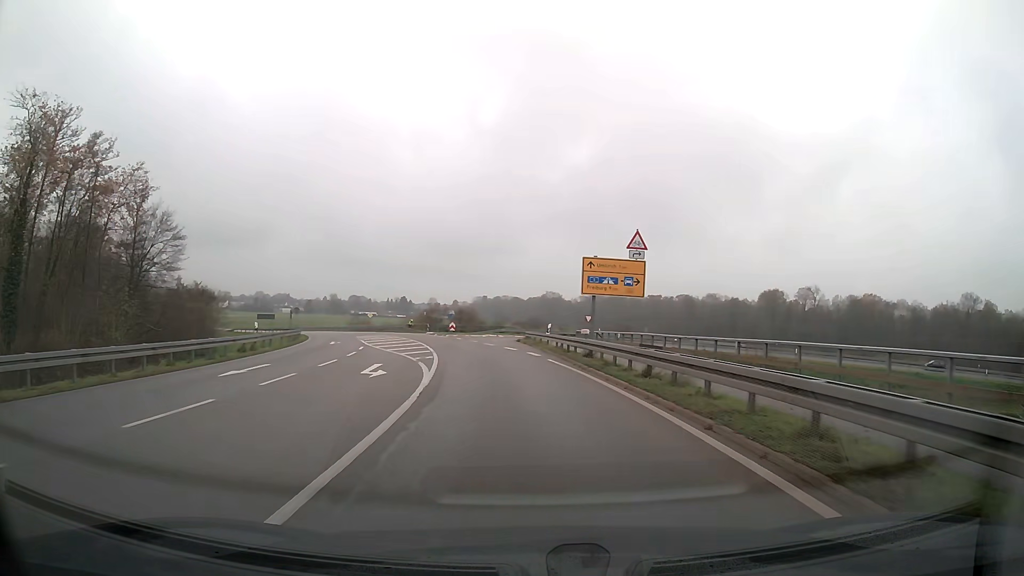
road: secondary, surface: asphalt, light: Day
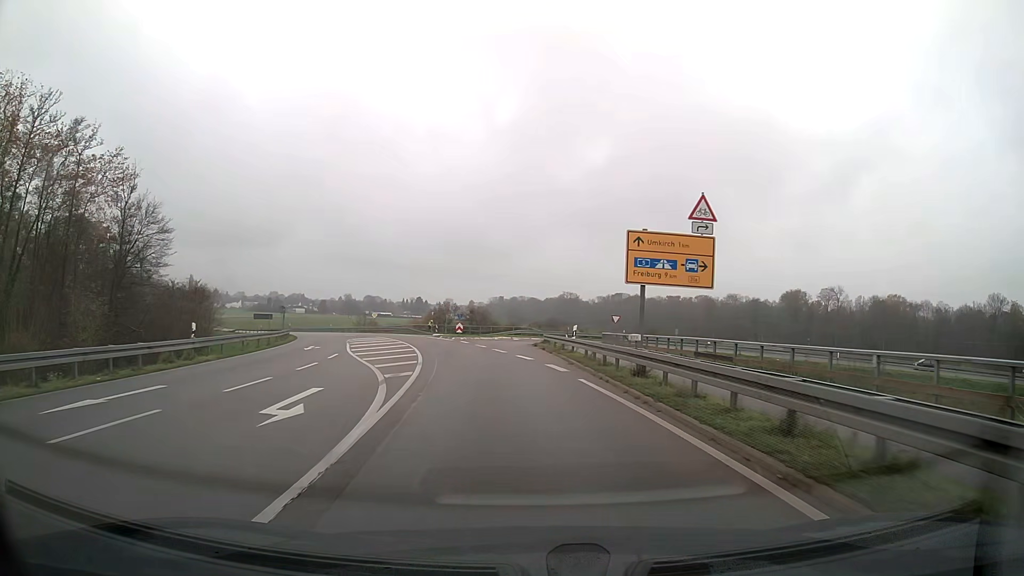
(-0.1, +7.6) m; -1°
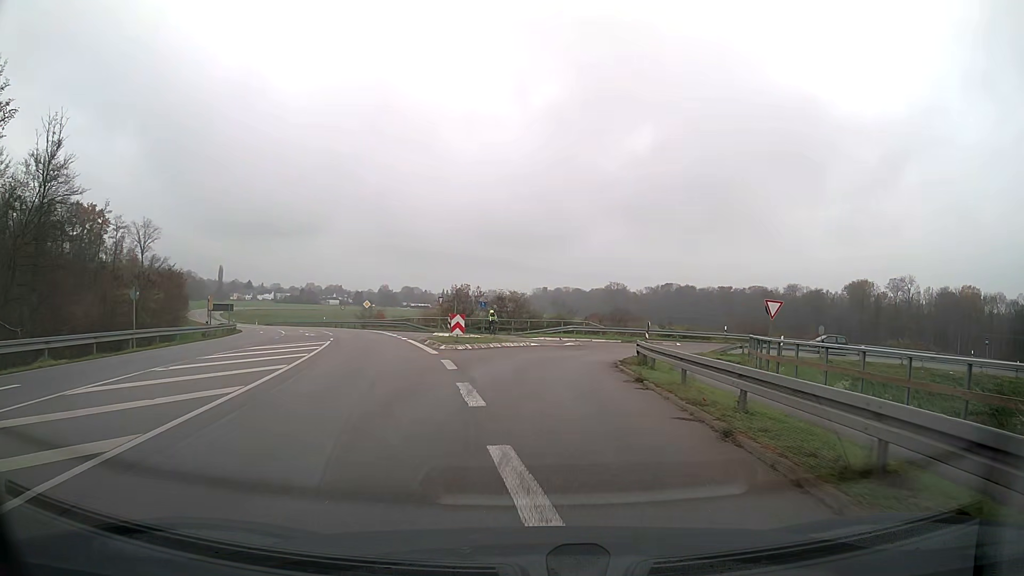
(-0.8, +25.8) m; -3°
